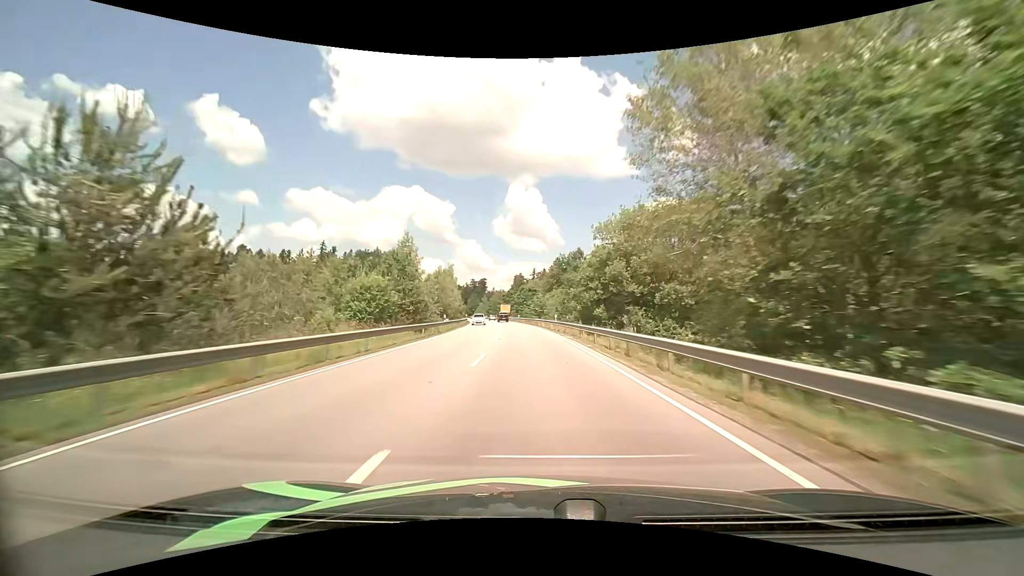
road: primary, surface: asphalt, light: Day
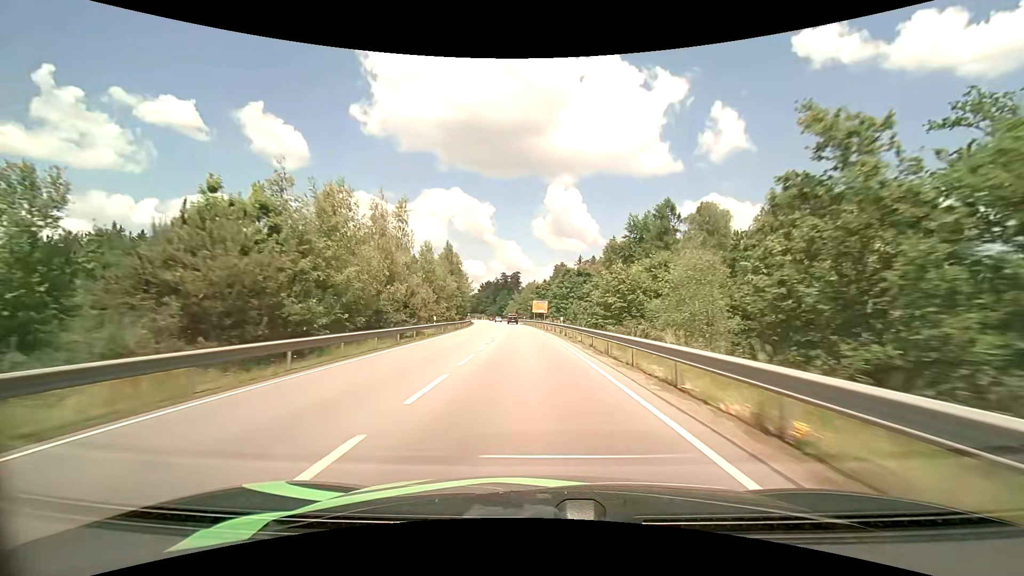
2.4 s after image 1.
(-2.1, +54.2) m; -5°
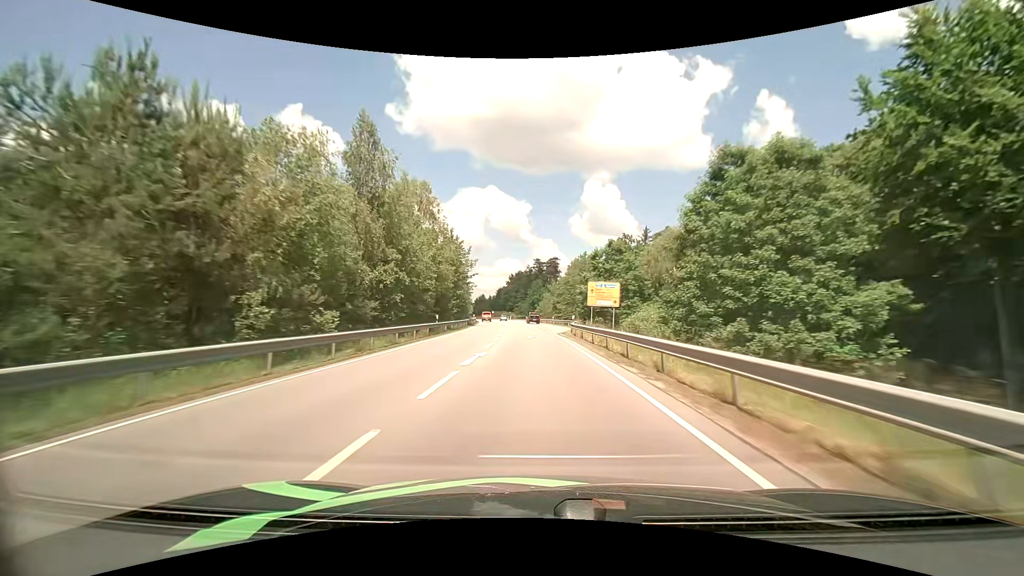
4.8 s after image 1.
(-2.2, +54.1) m; -4°
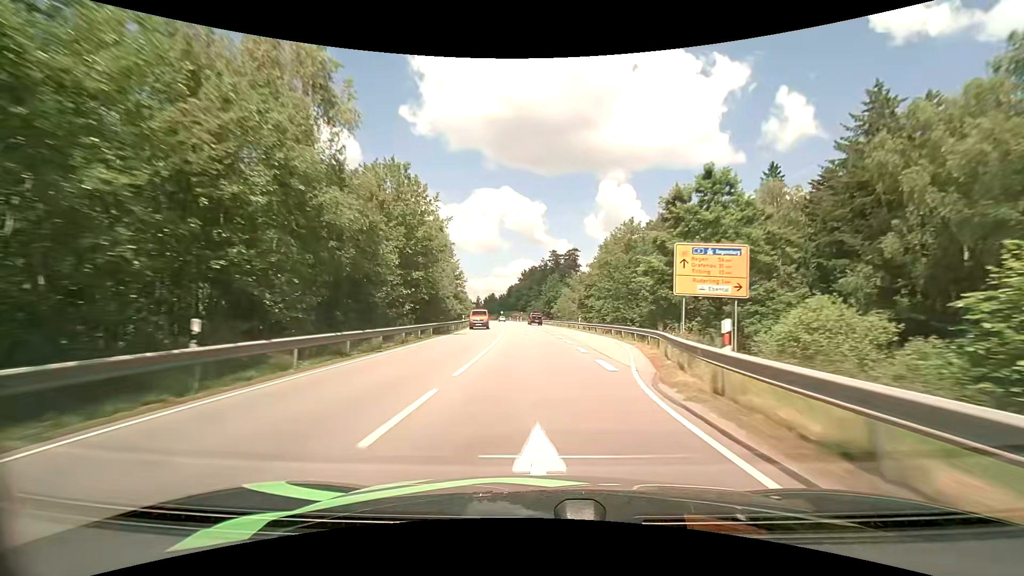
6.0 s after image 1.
(-0.4, +27.0) m; -2°
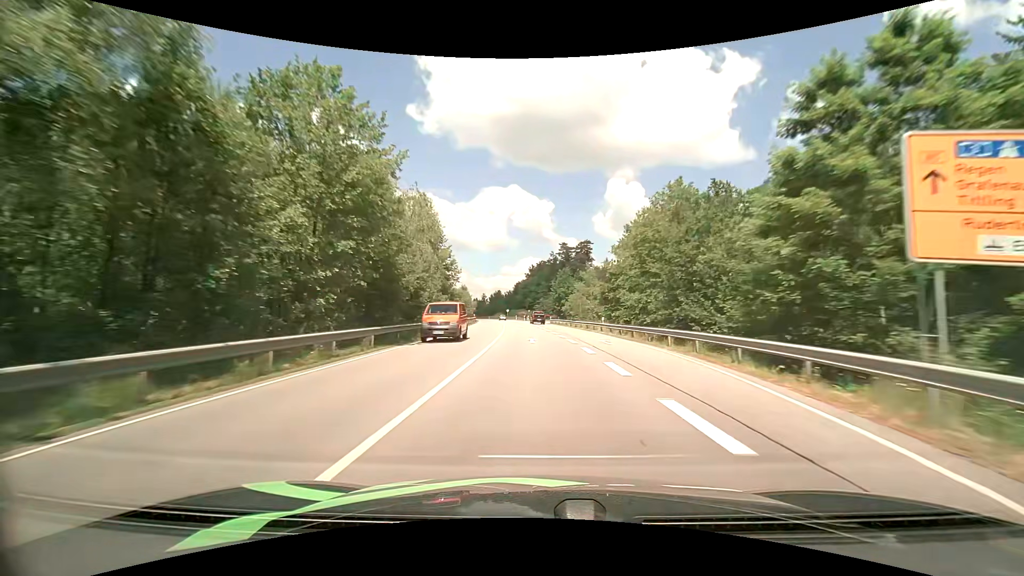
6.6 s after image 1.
(-0.1, +13.5) m; -1°
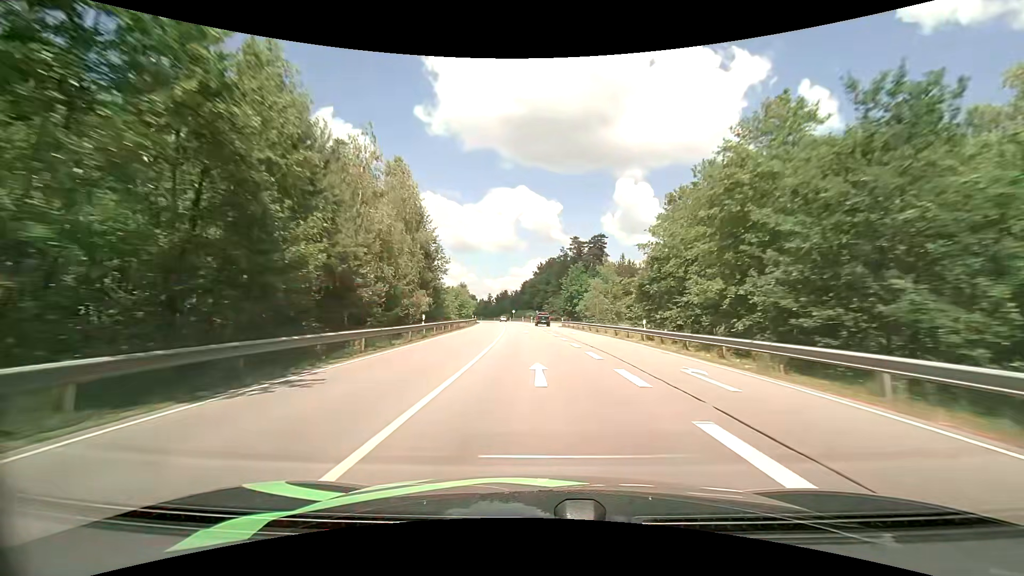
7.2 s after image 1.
(-0.1, +13.5) m; -1°
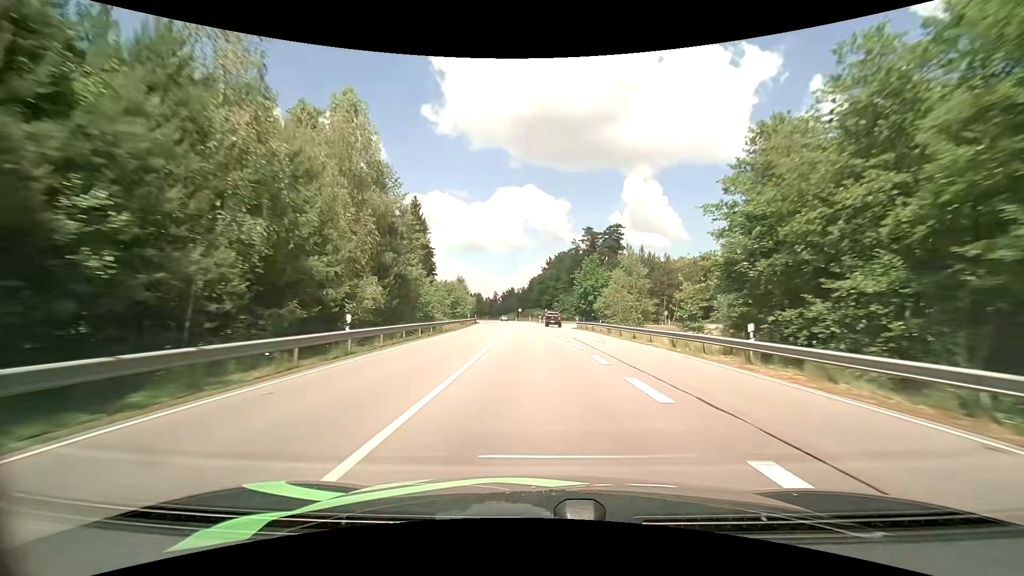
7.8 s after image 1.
(0.0, +13.5) m; -1°
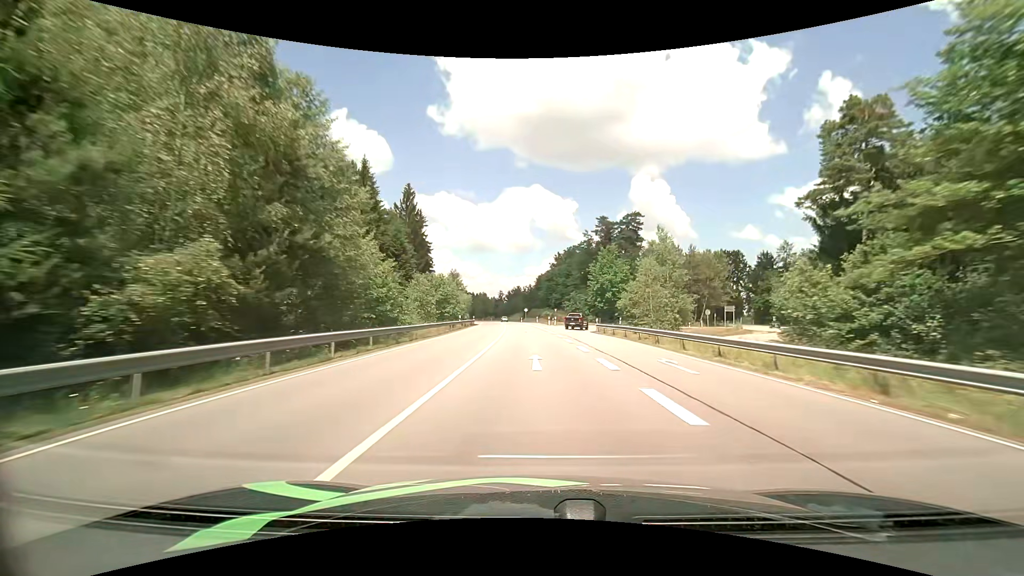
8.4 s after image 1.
(-0.1, +13.6) m; -1°
(0, +10) (0, +20) (-1, +30) (-1, +40) (-1, +50) (-2, +60) (-3, +70) (-4, +80) (-5, +90) (-6, +100) m
